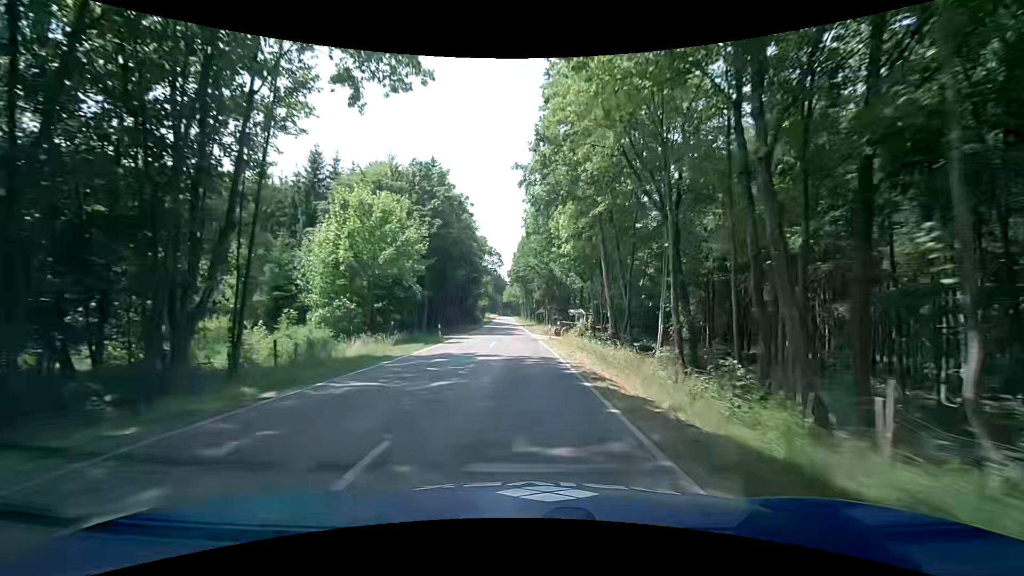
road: tertiary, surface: asphalt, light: Day
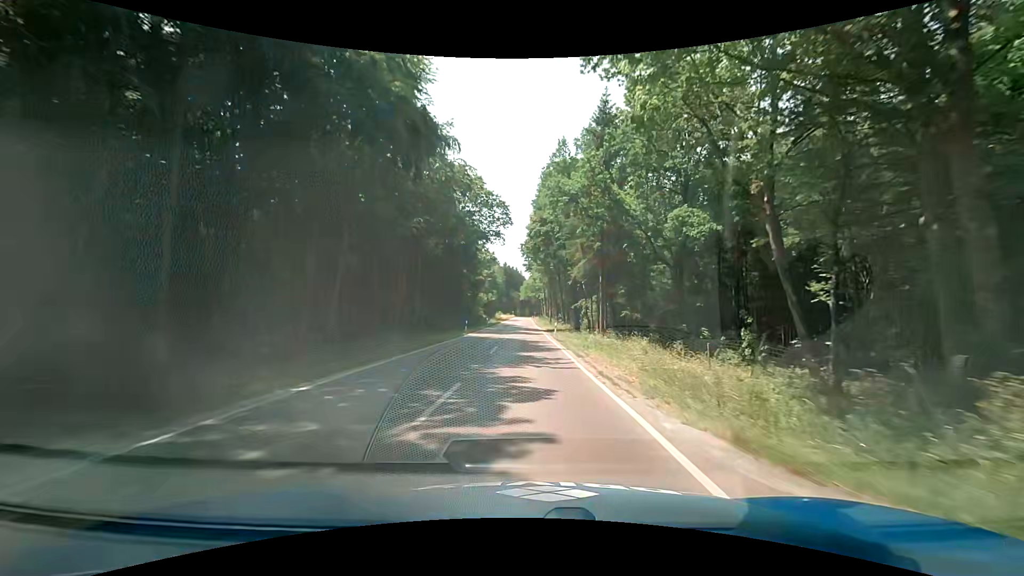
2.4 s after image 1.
(-0.6, +43.5) m; -1°
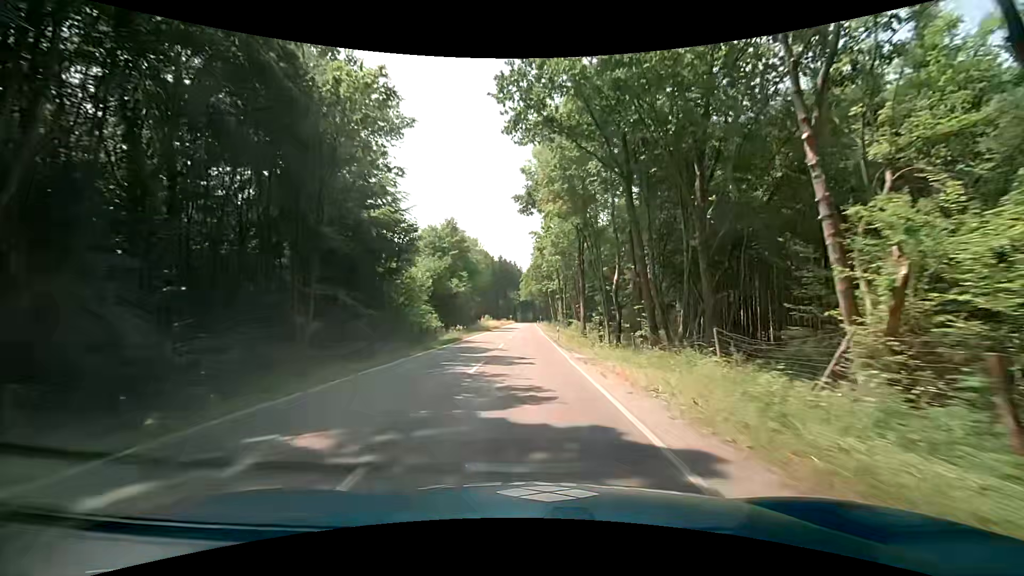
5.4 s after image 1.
(-0.4, +53.9) m; -1°
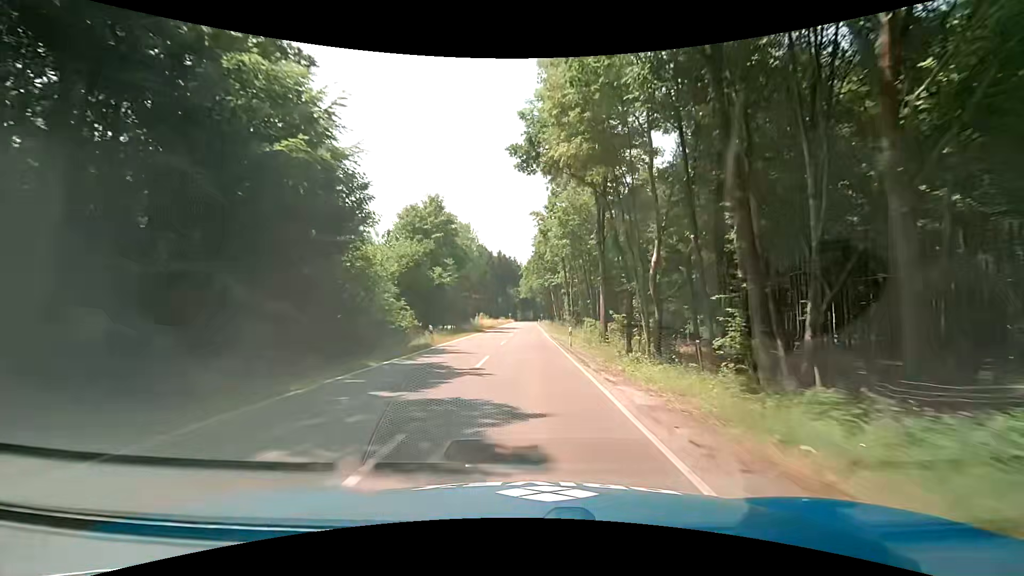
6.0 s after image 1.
(0.0, +10.8) m; 0°
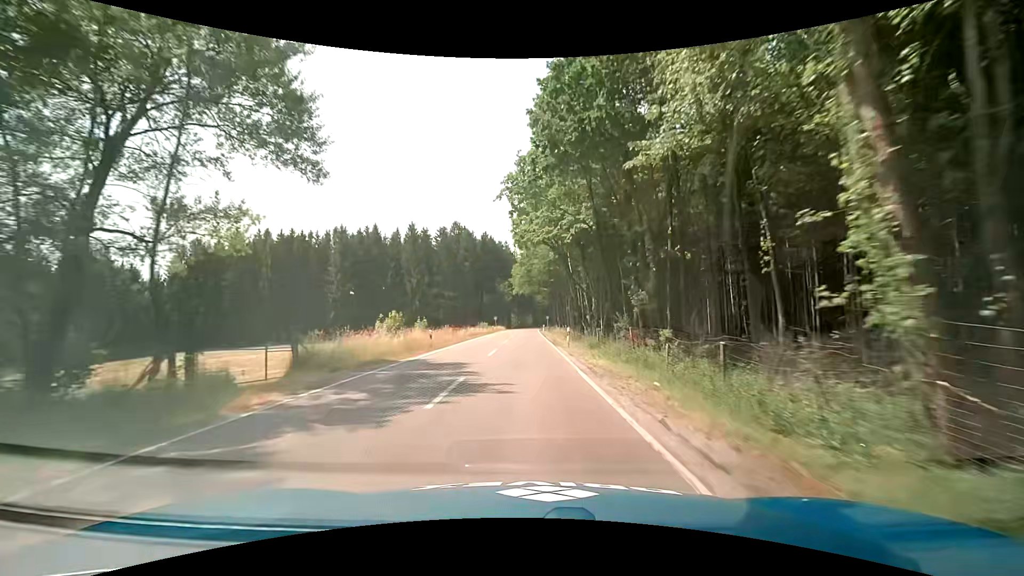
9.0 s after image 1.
(+0.1, +54.0) m; 0°
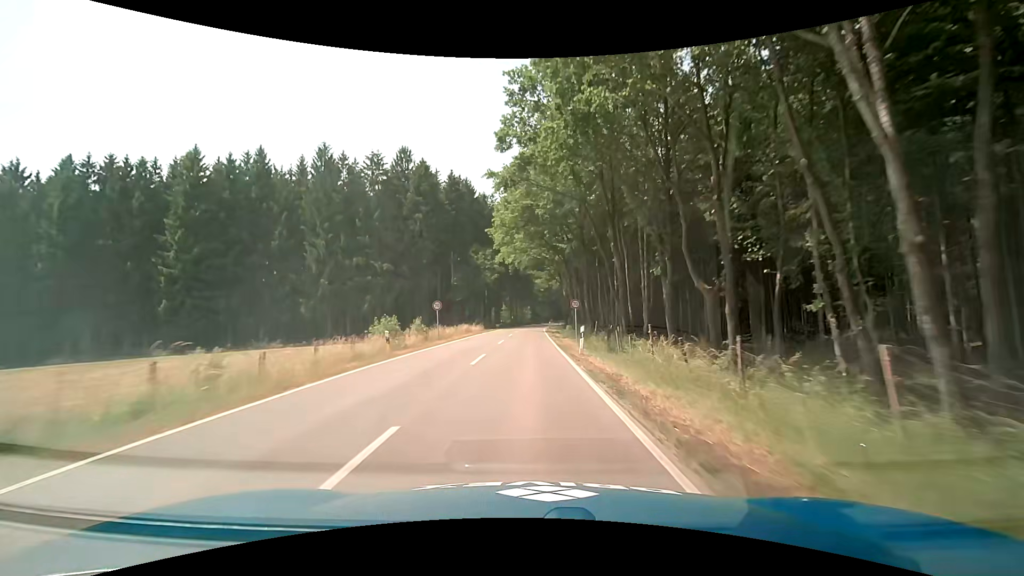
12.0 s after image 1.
(-0.3, +53.7) m; 0°
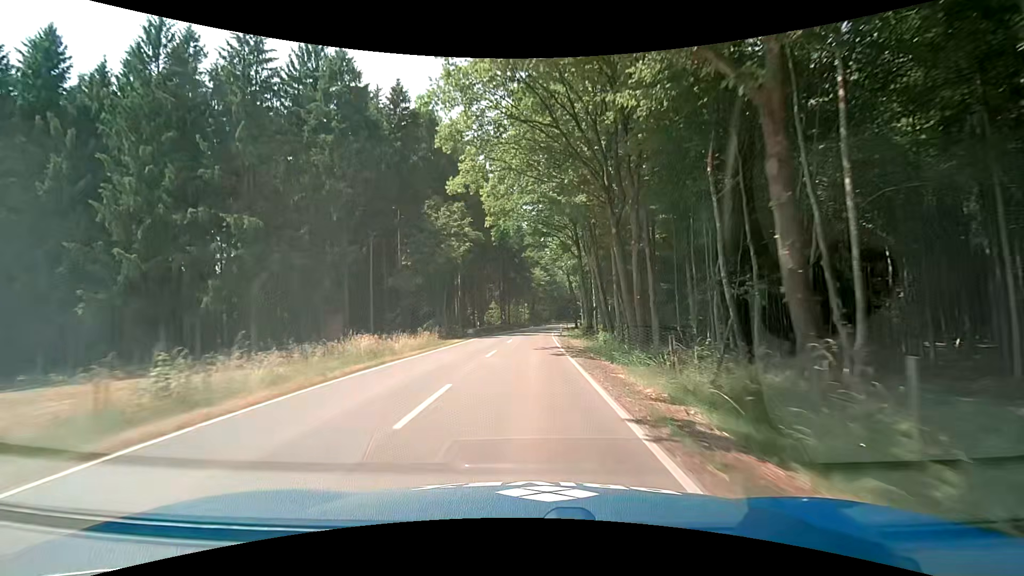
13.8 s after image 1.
(0.0, +32.1) m; 0°
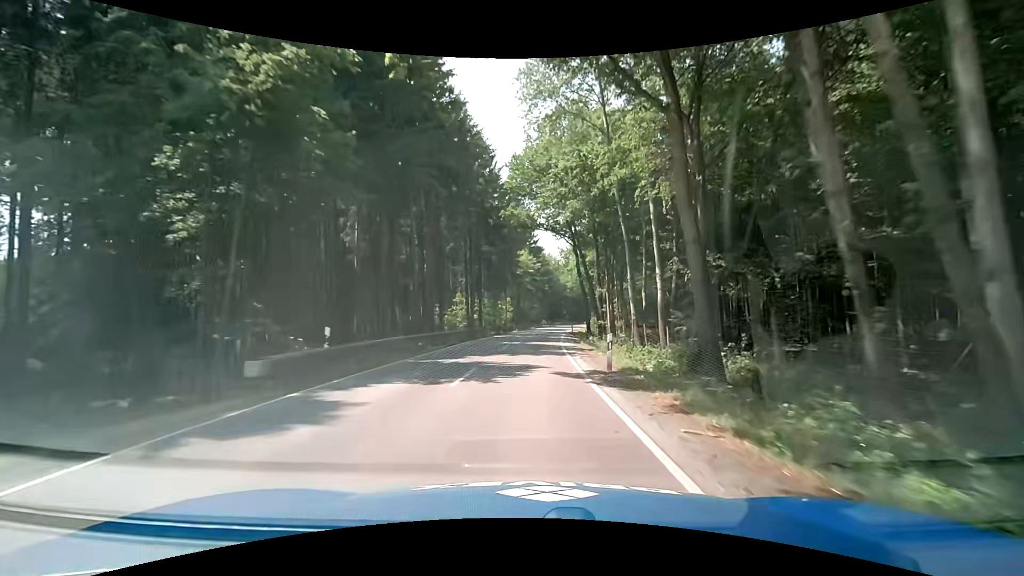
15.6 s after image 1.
(+0.3, +32.1) m; +1°
(0, +10) (0, +20) (+1, +30) (+2, +40) (+2, +50) (+3, +60) (+4, +70) (+6, +80) (+7, +90) (+9, +99) m
